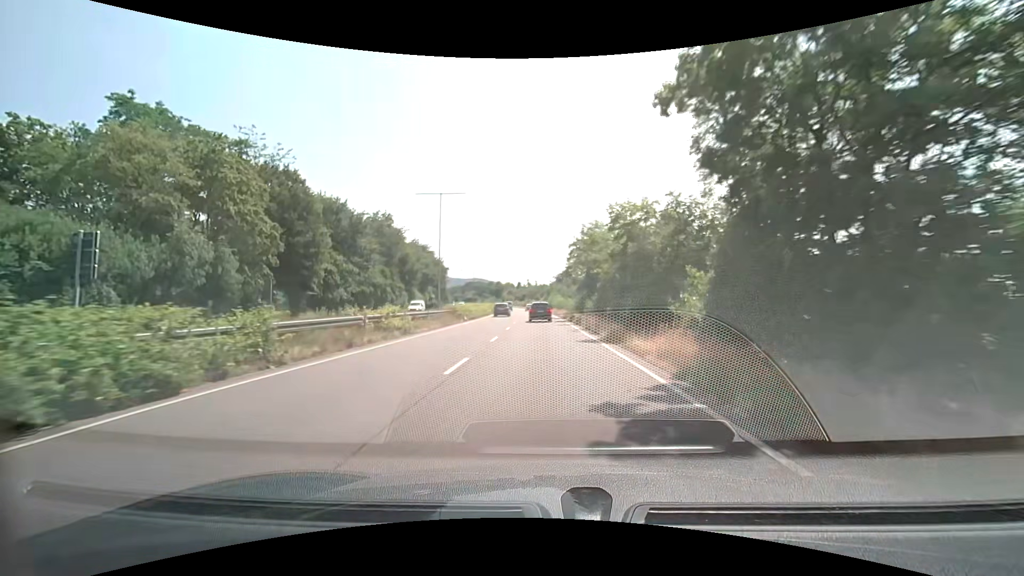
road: trunk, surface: asphalt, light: Day
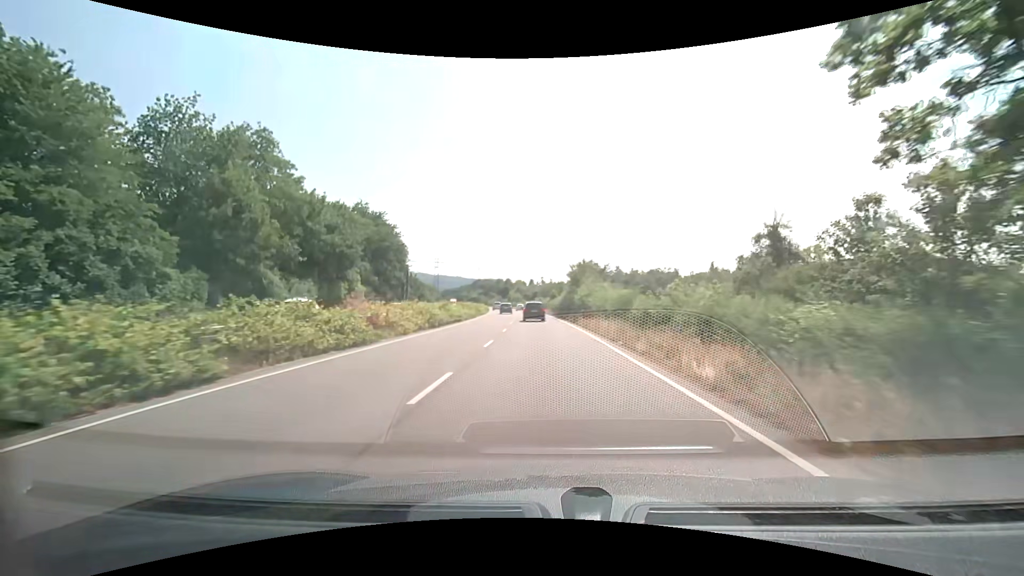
(-0.6, +48.1) m; -2°
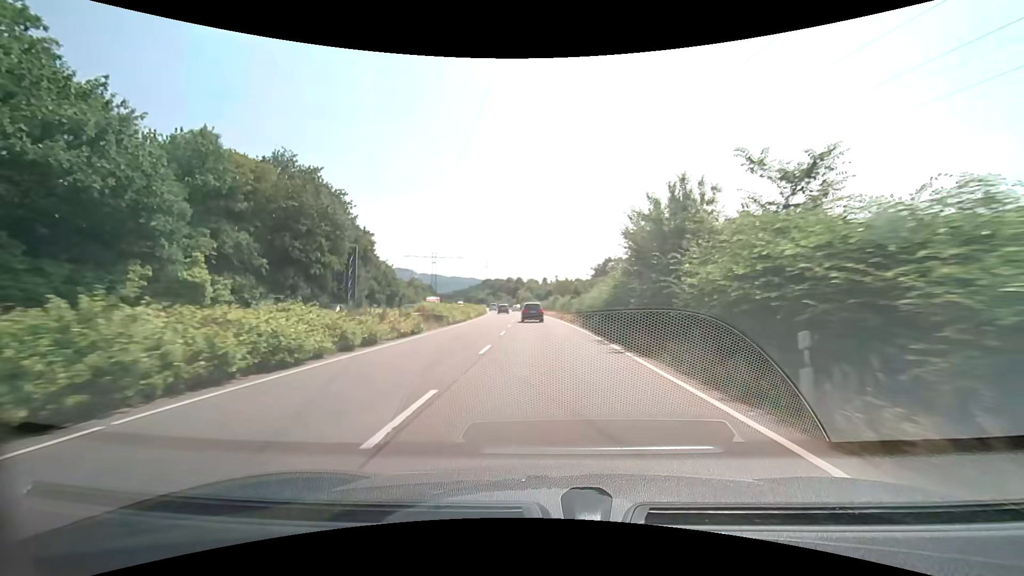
(-0.3, +29.1) m; -1°
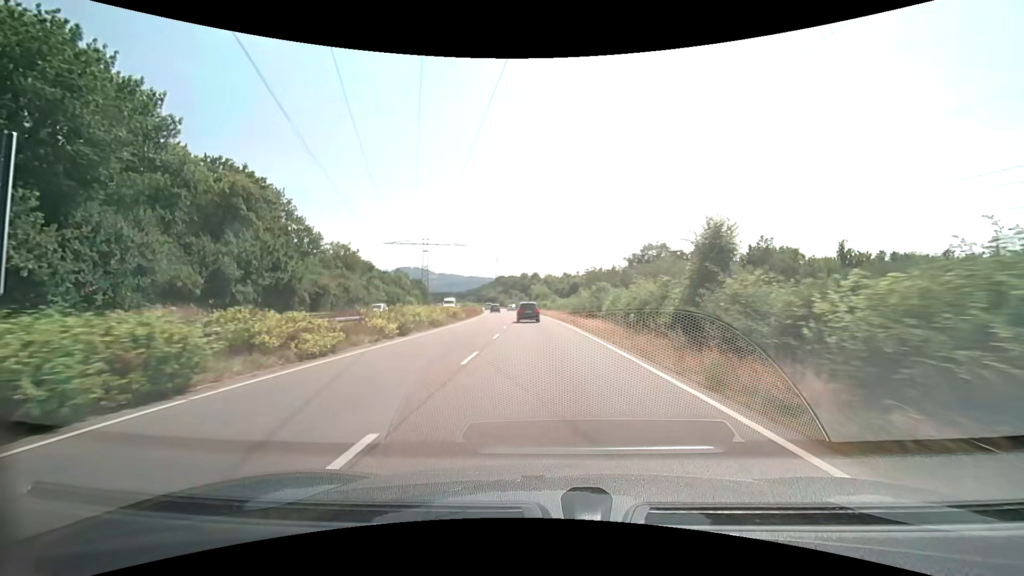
(-0.7, +38.7) m; -2°
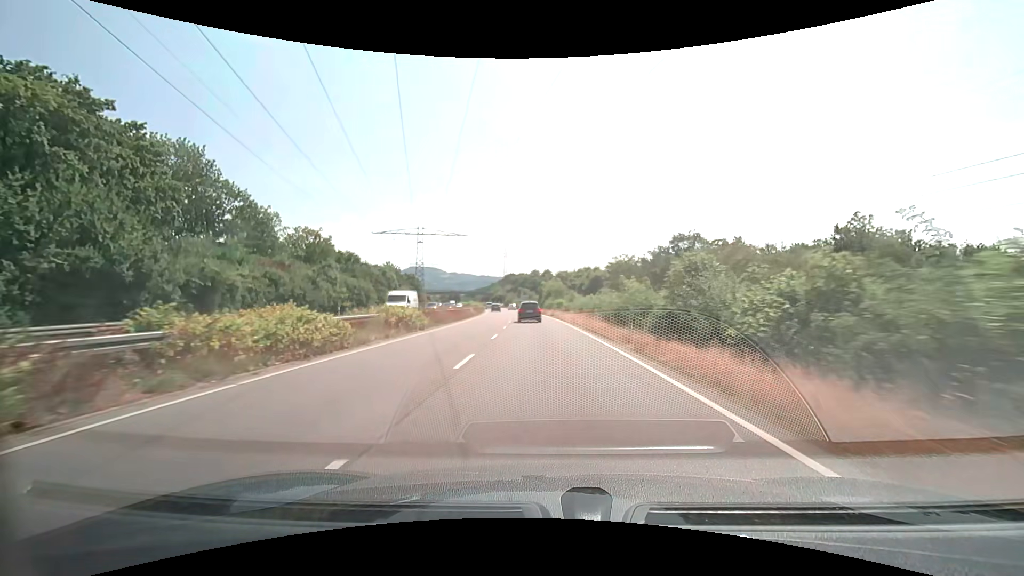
(-0.2, +18.9) m; -2°
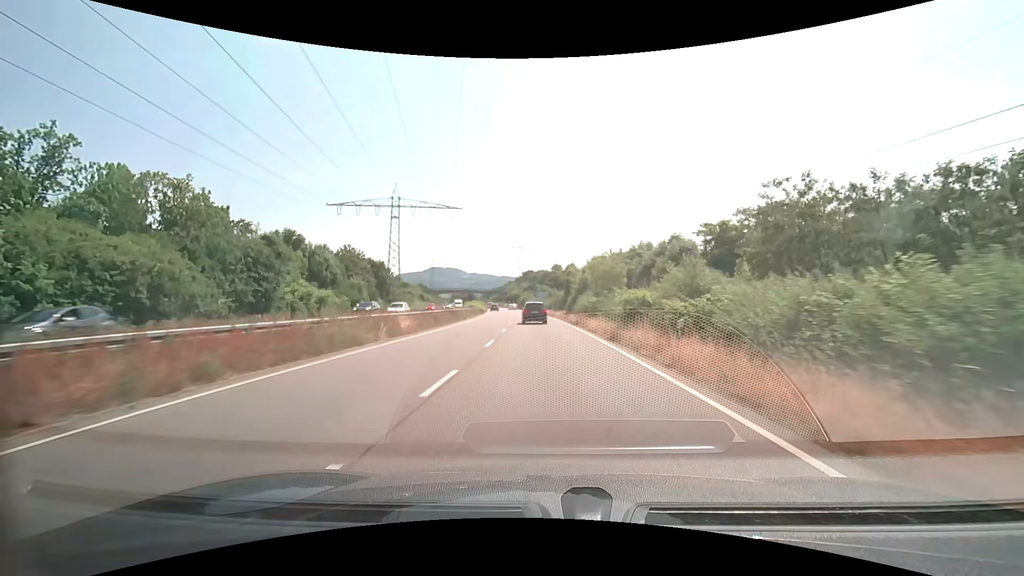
(-0.7, +36.1) m; -2°
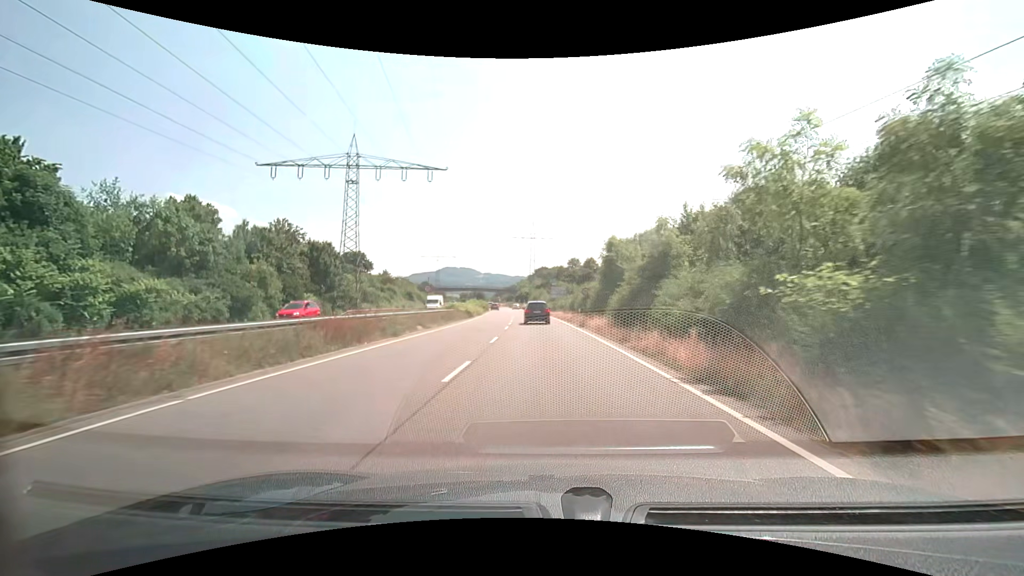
(-0.3, +25.6) m; -1°
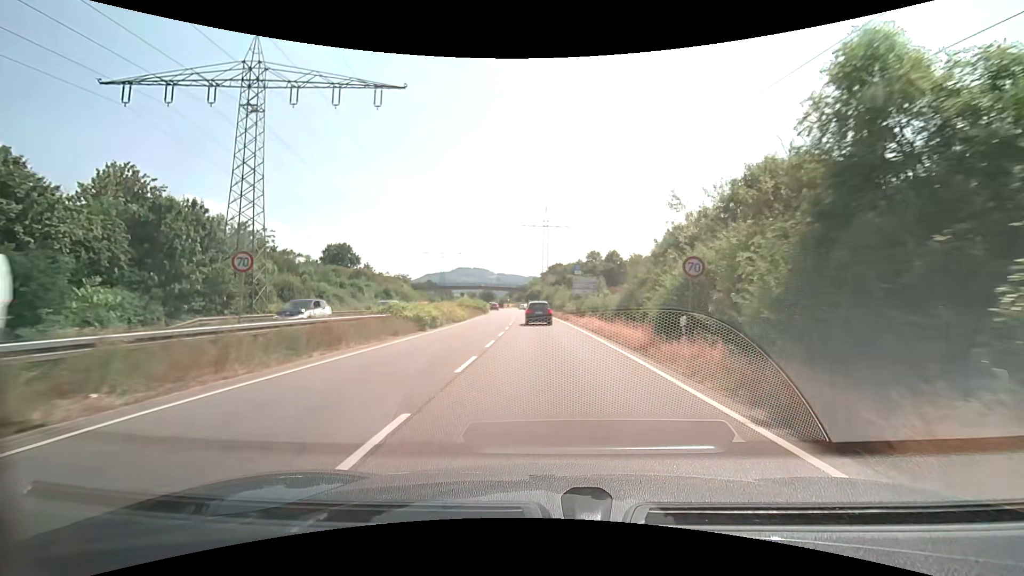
(-0.5, +24.4) m; -2°
(0, +10) (0, +20) (0, +30) (-1, +40) (-1, +50) (-2, +60) (-2, +70) (-3, +80) (-4, +90) (-5, +100) m
